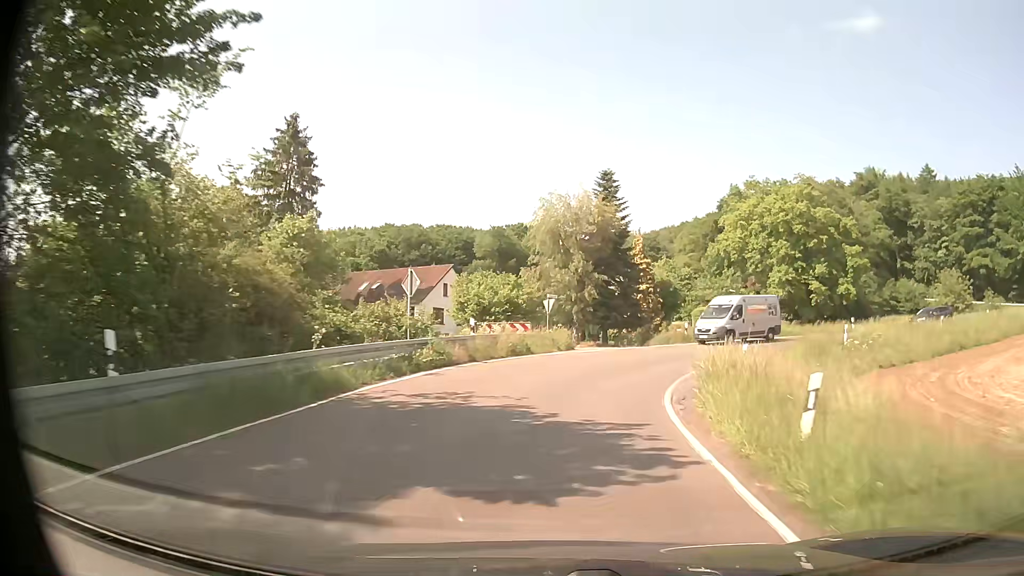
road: secondary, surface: asphalt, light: Day
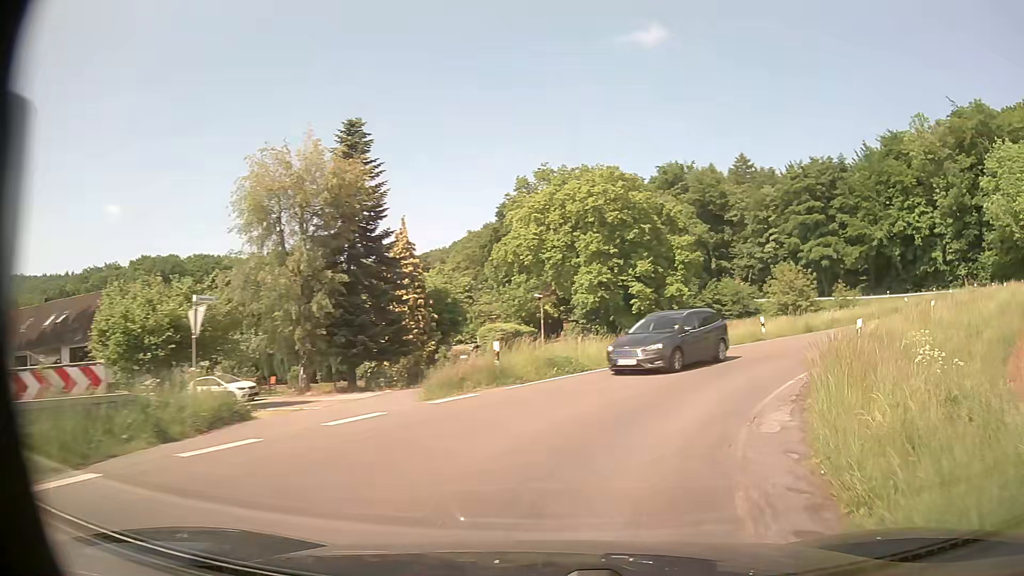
(+2.5, +19.4) m; +18°
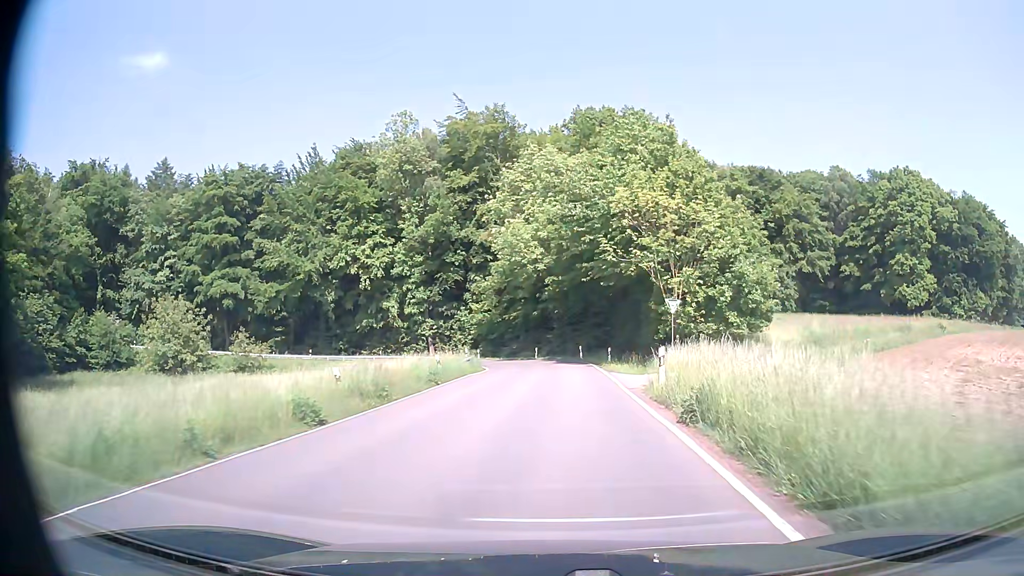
(+14.8, +27.3) m; +50°
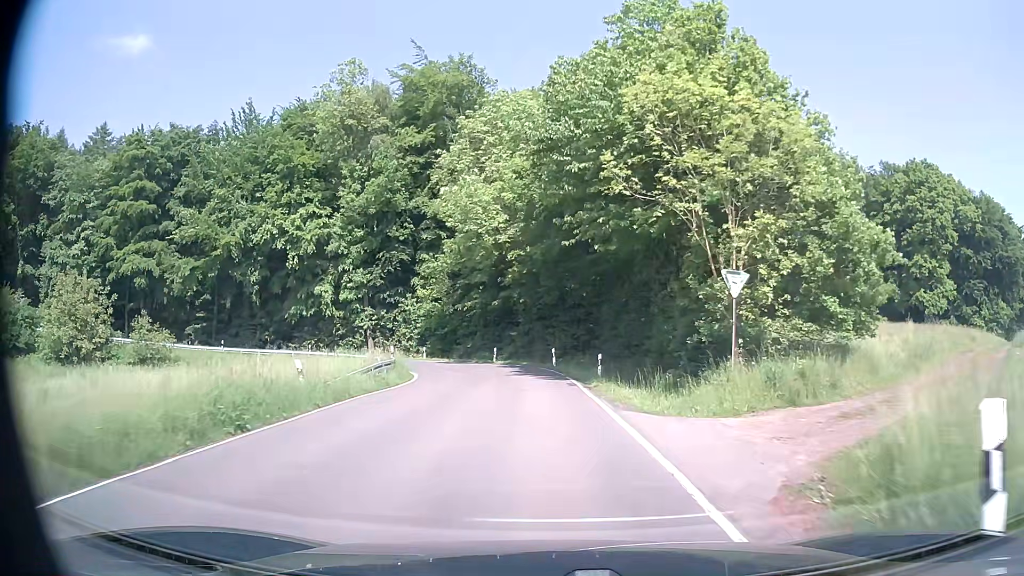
(+0.4, +13.4) m; +3°
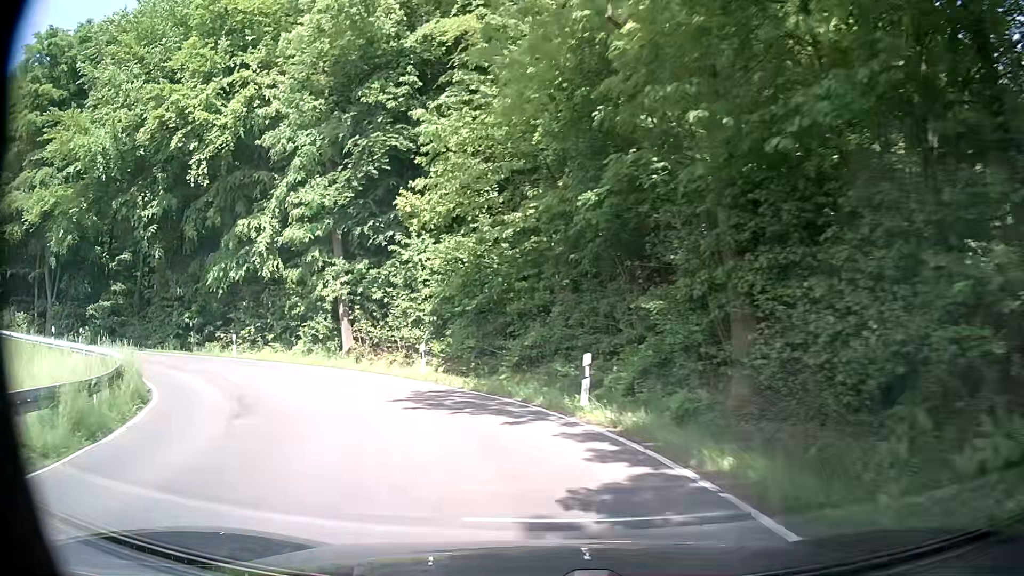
(-1.1, +32.4) m; -9°
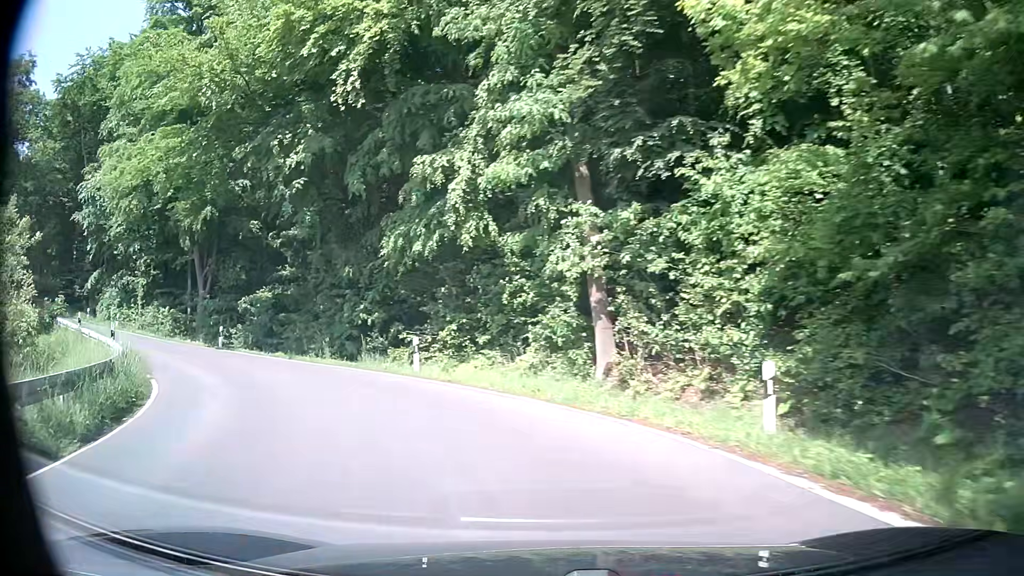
(-2.3, +12.1) m; -22°
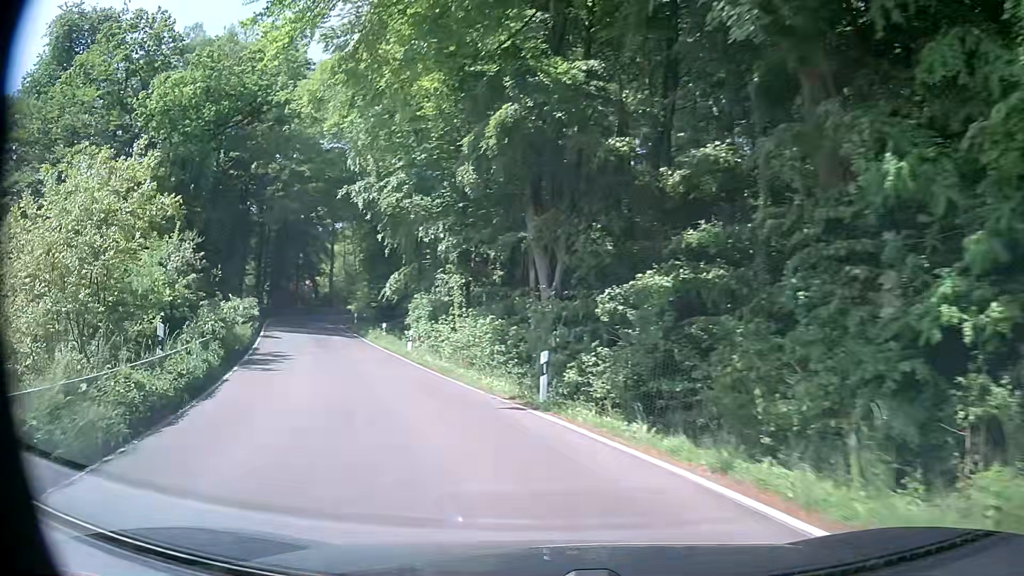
(-6.0, +16.9) m; -38°
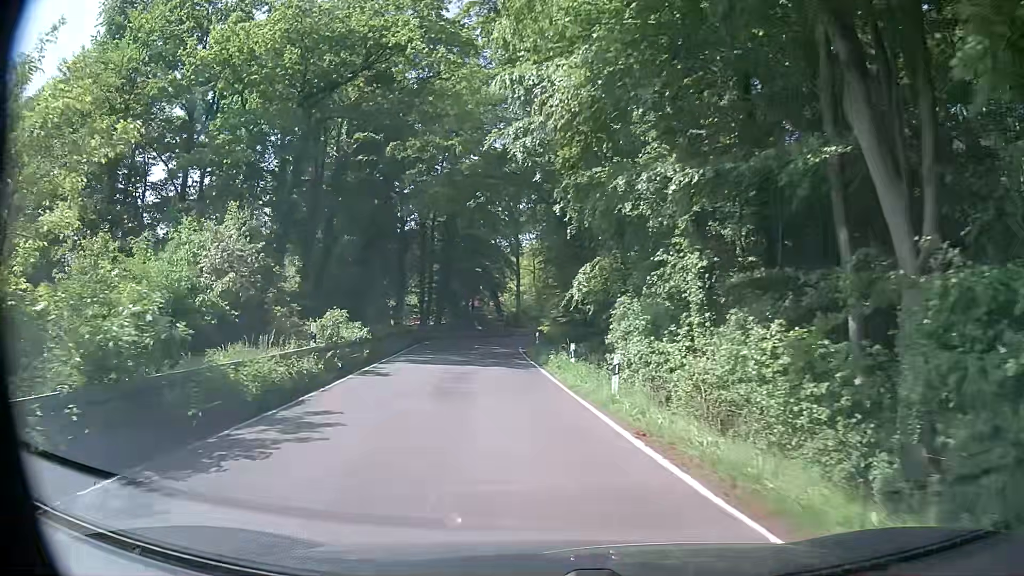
(-1.9, +12.3) m; -17°
(-1, +10) (-2, +20) (-3, +30) (-4, +40) (-5, +50) (-4, +60) (-2, +69) (+3, +78) (+12, +83) (+22, +83) m
